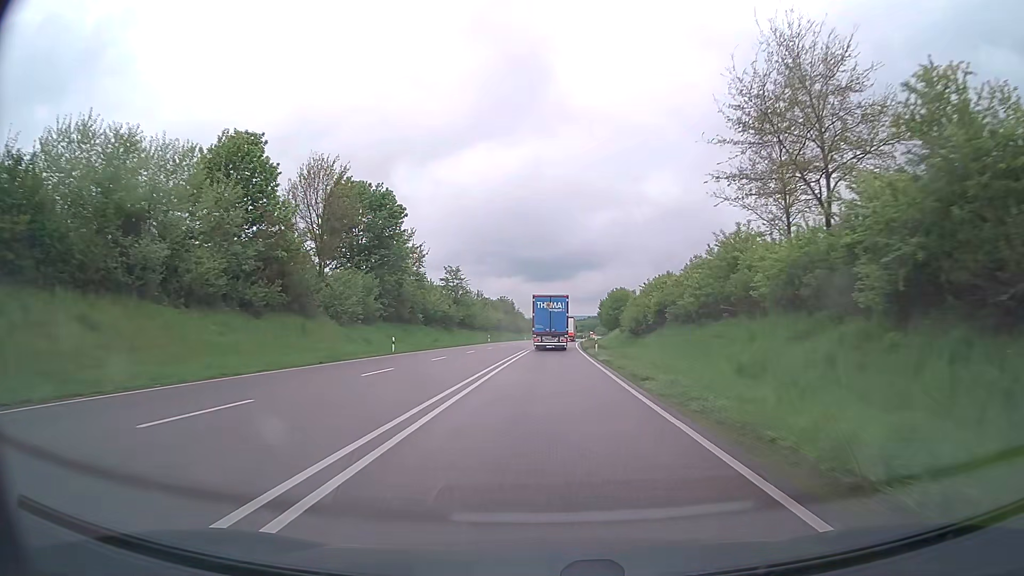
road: primary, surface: asphalt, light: Day
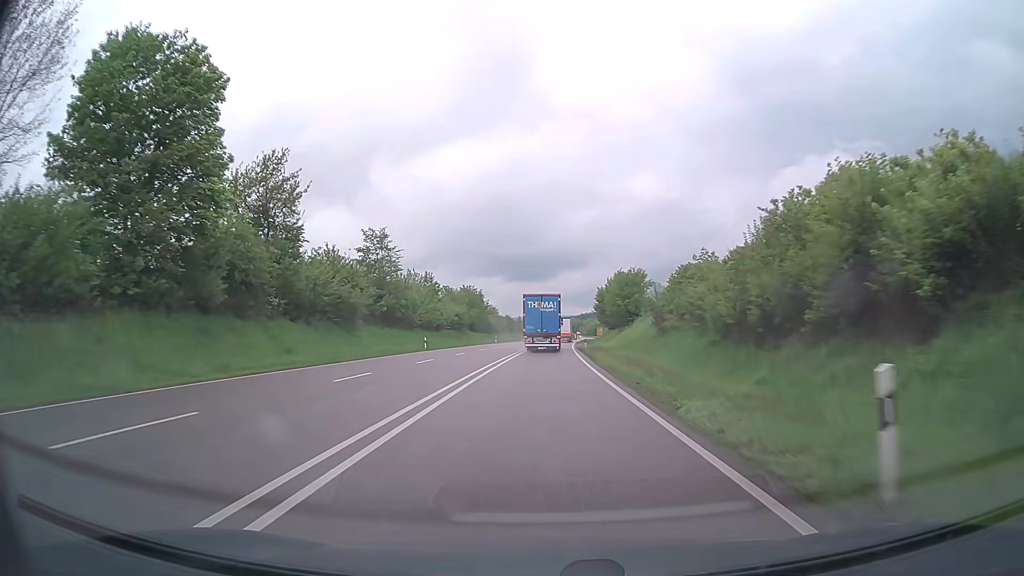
(+0.6, +37.9) m; +2°
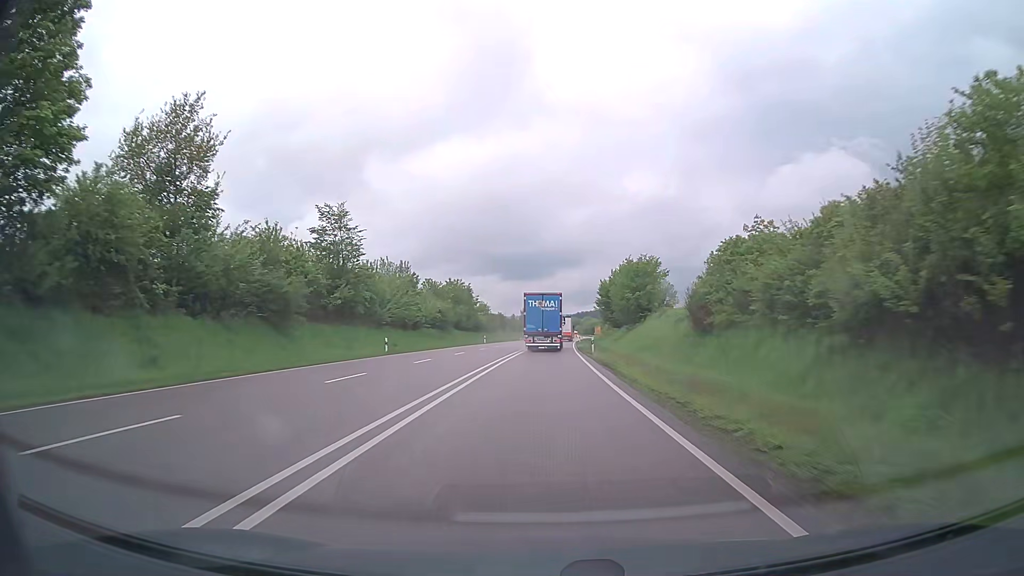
(0.0, +12.5) m; 0°
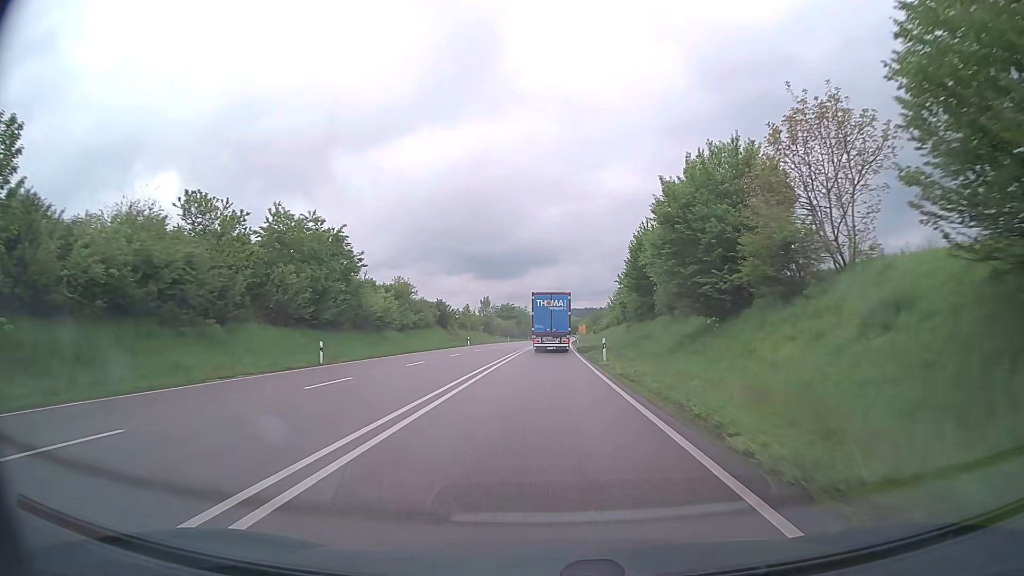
(+1.1, +61.6) m; +2°
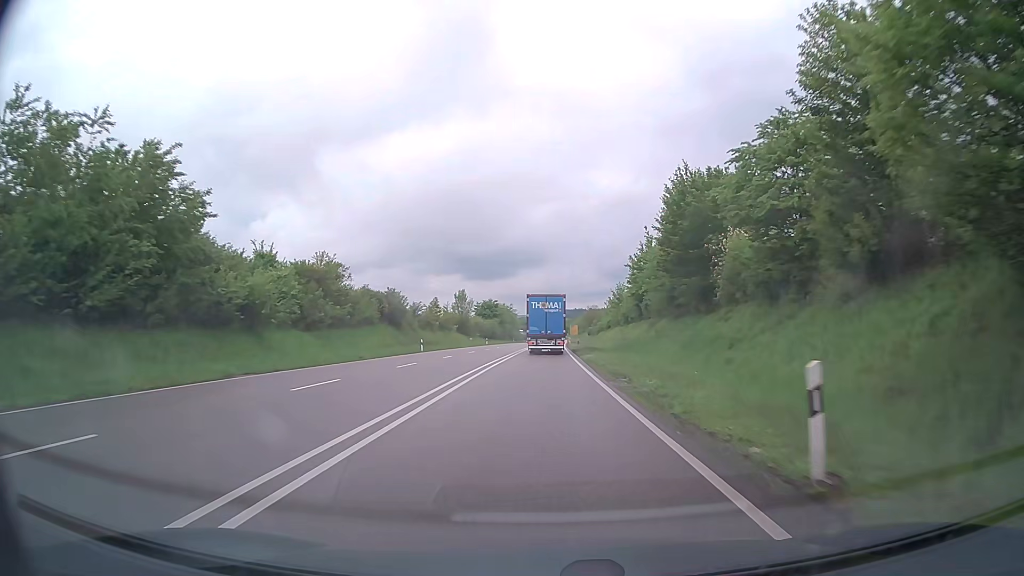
(+0.2, +24.6) m; +1°
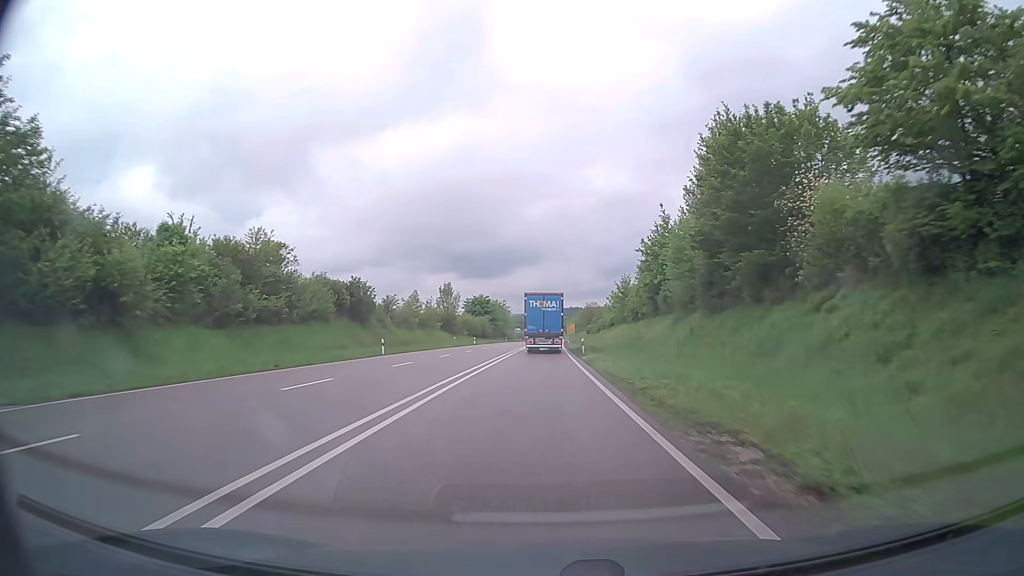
(+0.1, +12.3) m; 0°
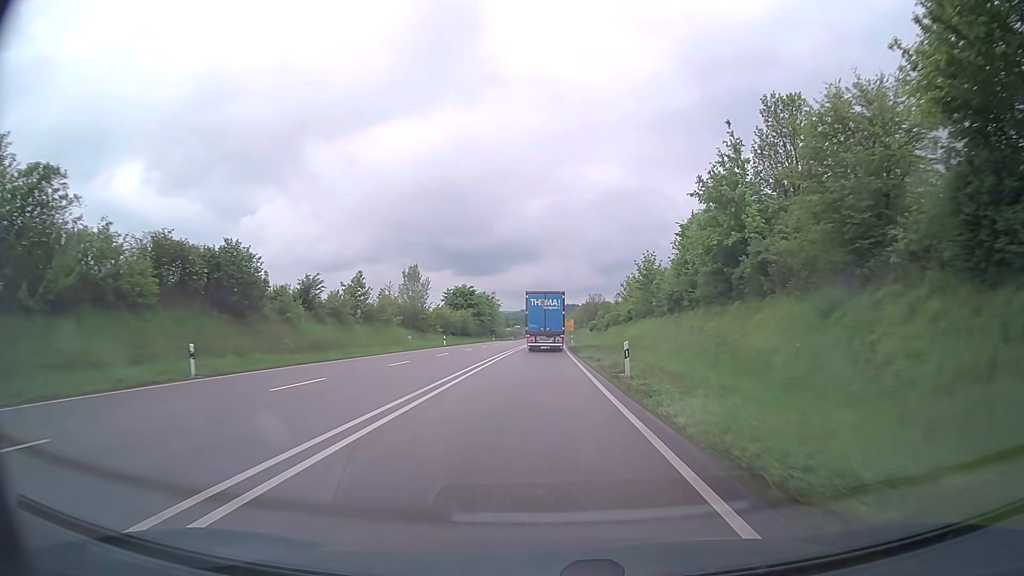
(+0.2, +24.7) m; +1°
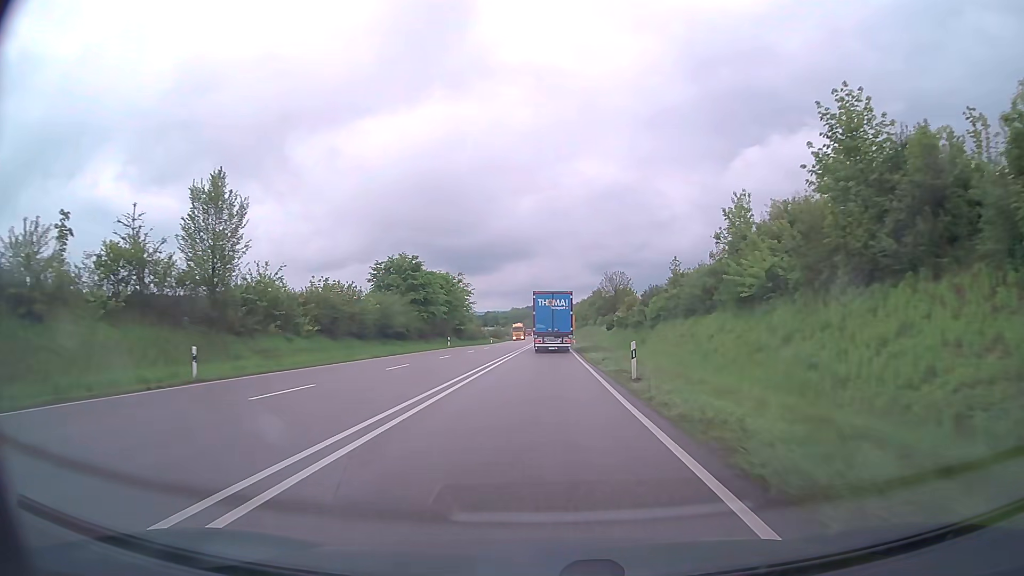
(+0.1, +49.8) m; +1°
(0, +10) (0, +20) (0, +30) (0, +40) (0, +50) (0, +60) (0, +70) (0, +80) (0, +90) (0, +100) m
